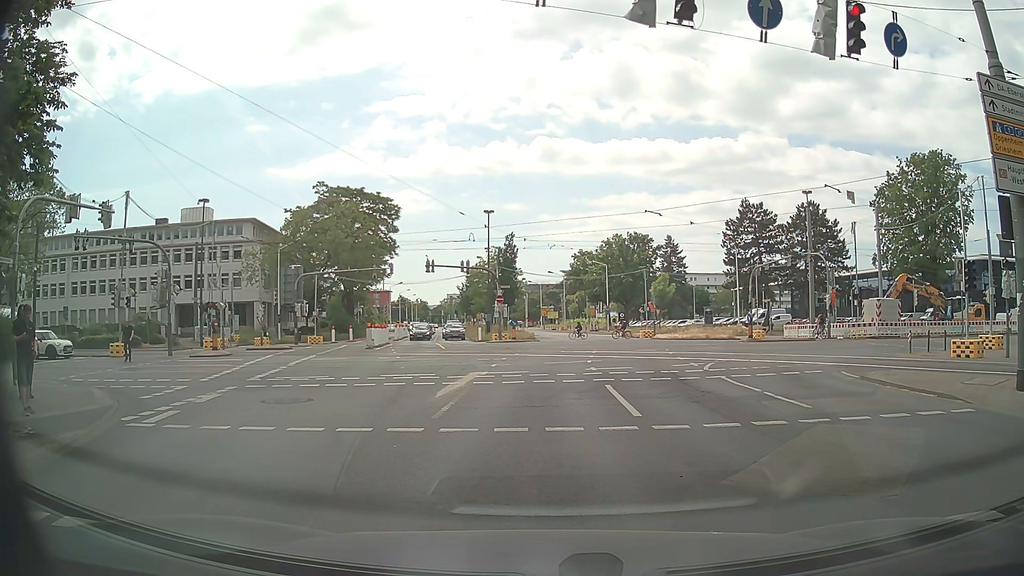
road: secondary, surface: asphalt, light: Day
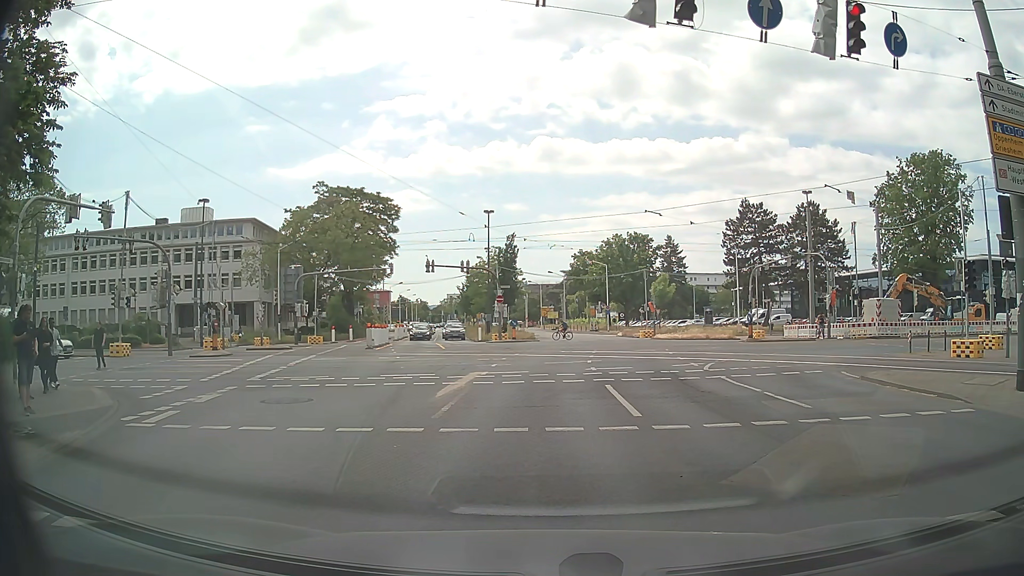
(0.0, 0.0) m; 0°
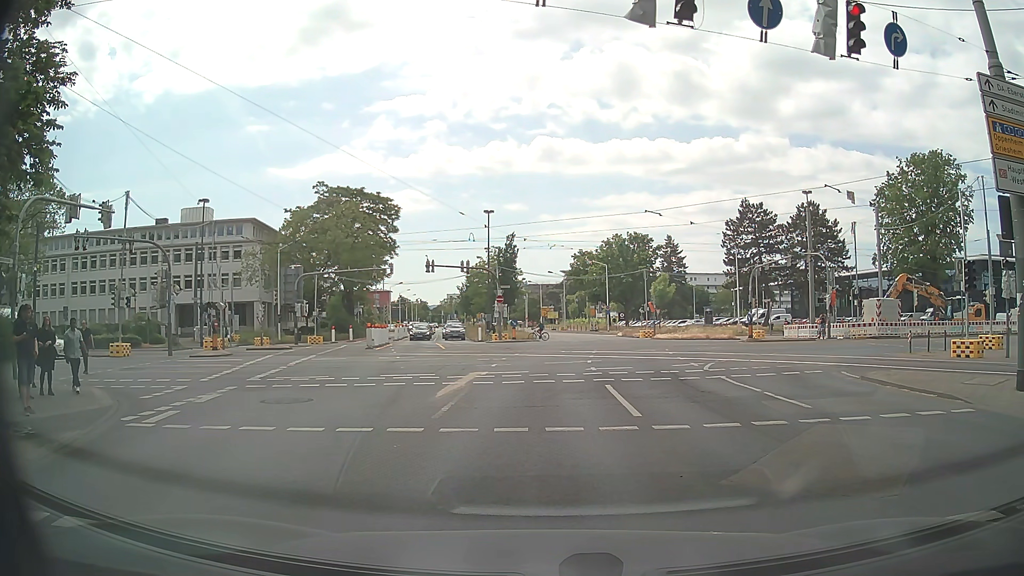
(0.0, 0.0) m; 0°
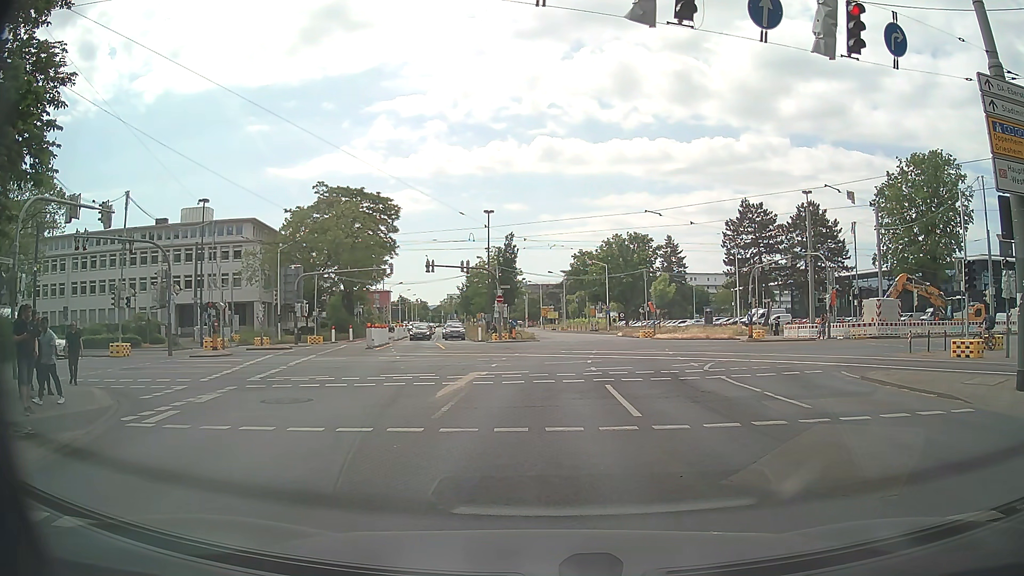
(0.0, 0.0) m; 0°
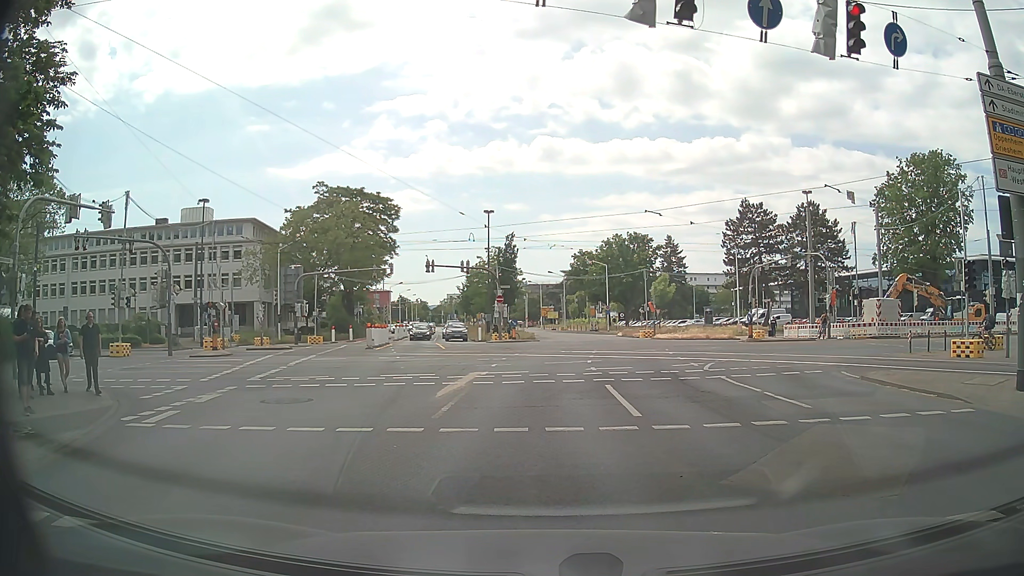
(0.0, 0.0) m; 0°
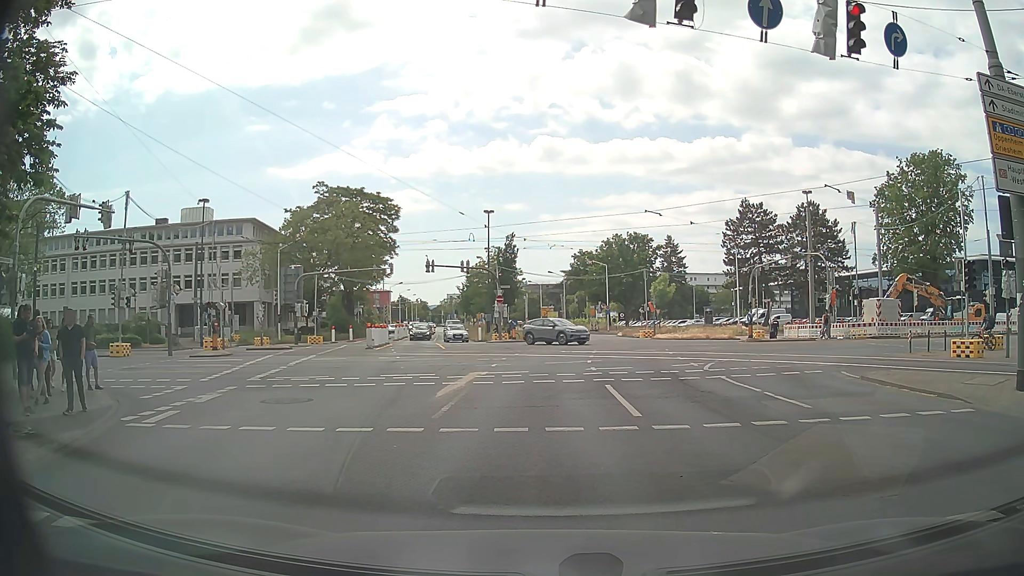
(0.0, 0.0) m; 0°
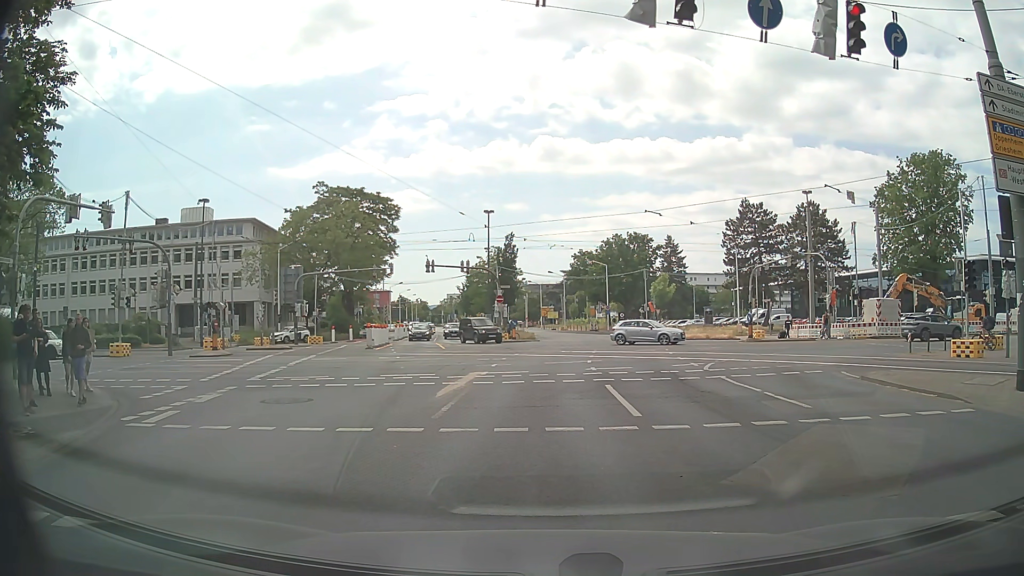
(0.0, 0.0) m; 0°
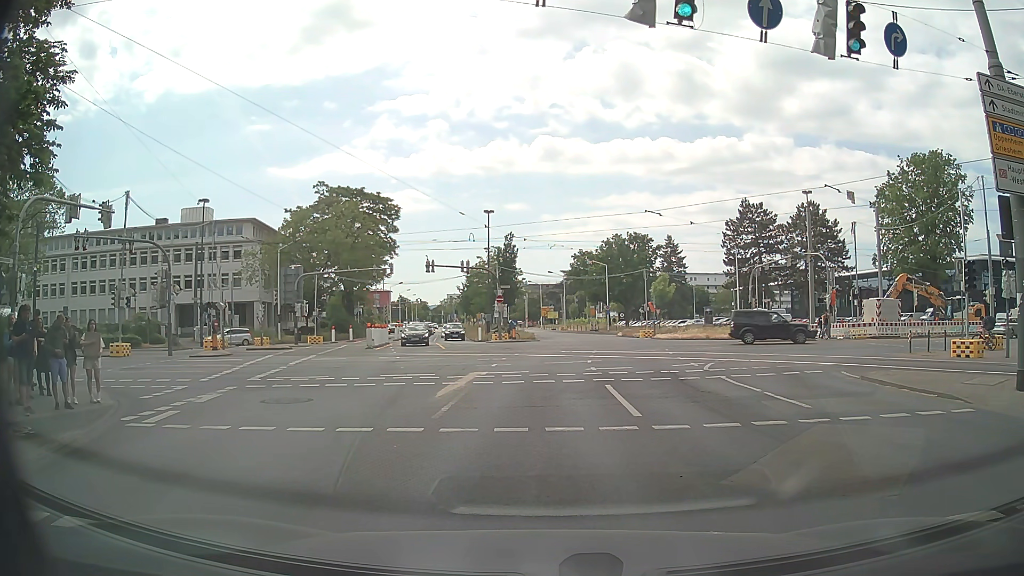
(0.0, 0.0) m; 0°
(0, +10) (0, +20) (+1, +30) (+2, +40) (+2, +50) (+2, +60) (+1, +70) (-1, +80) (-2, +90) (-3, +100) m
